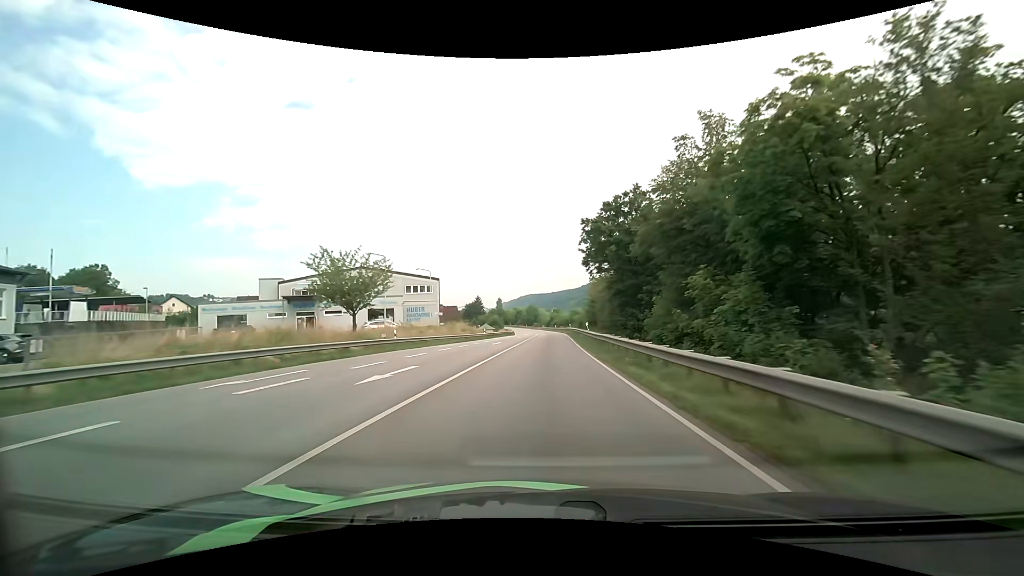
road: tertiary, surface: asphalt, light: Day
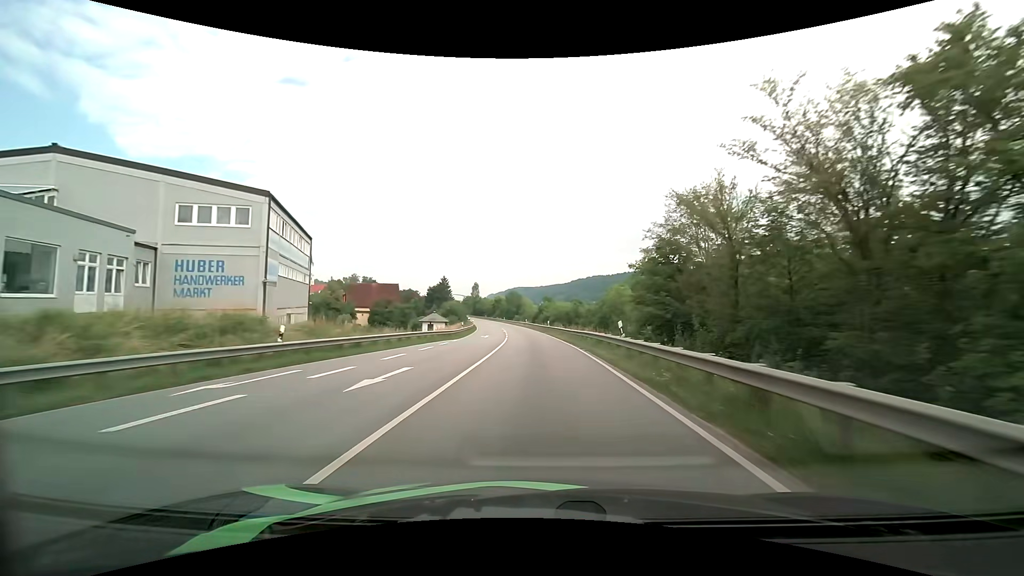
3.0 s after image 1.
(+1.0, +51.8) m; +1°
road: primary
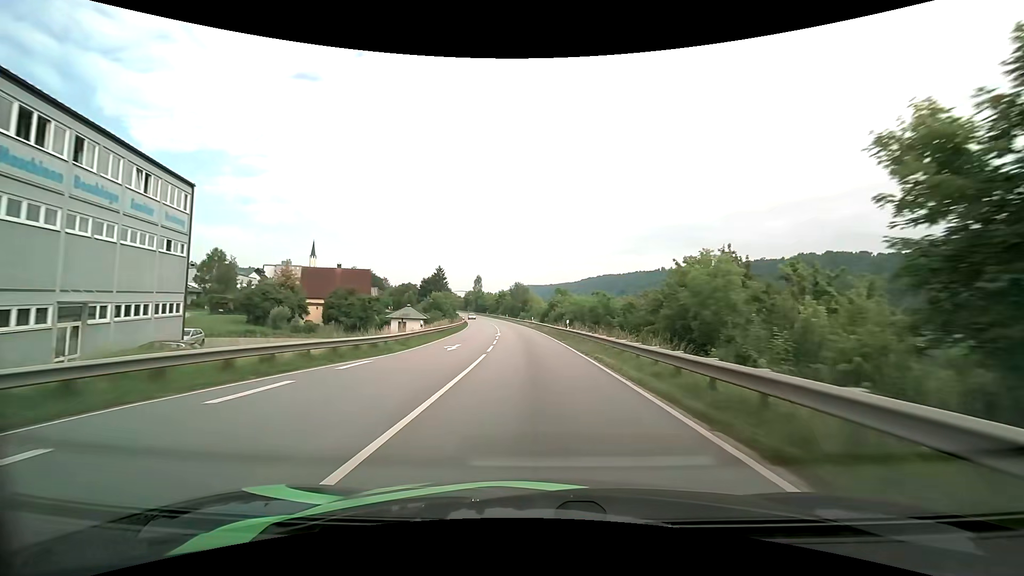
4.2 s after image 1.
(-0.1, +22.3) m; -1°
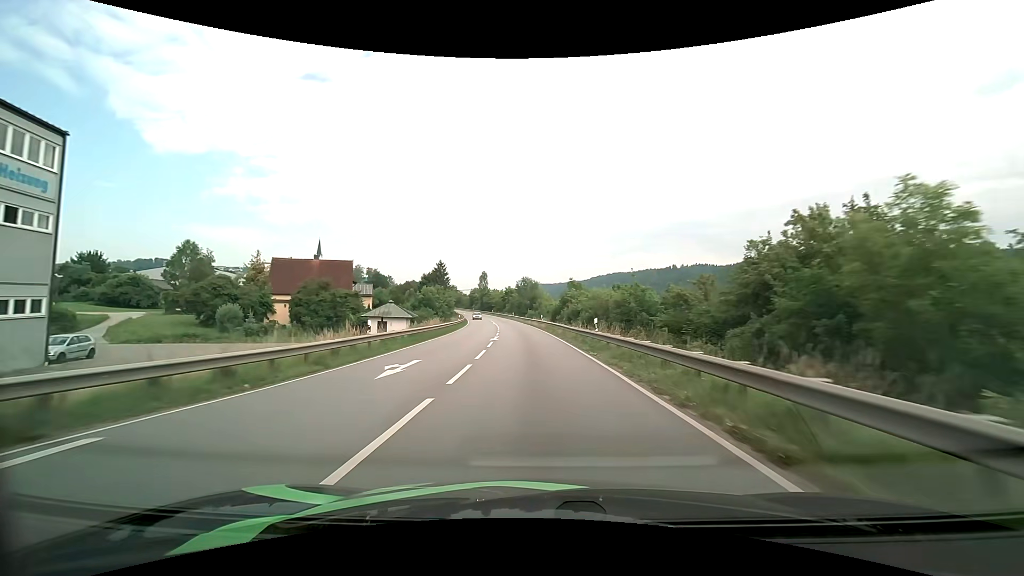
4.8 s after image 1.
(-0.1, +11.4) m; -1°
(0, +10) (0, +20) (-1, +30) (-2, +40) (-2, +50) (-3, +60) (-5, +70) (-6, +80) (-7, +90) (-9, +100) m
